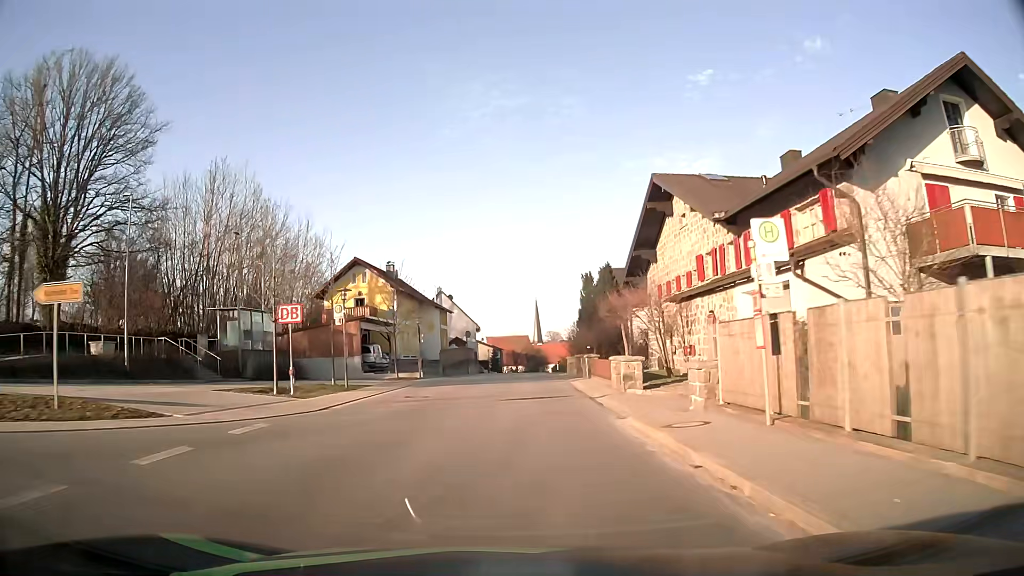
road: tertiary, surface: asphalt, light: Day
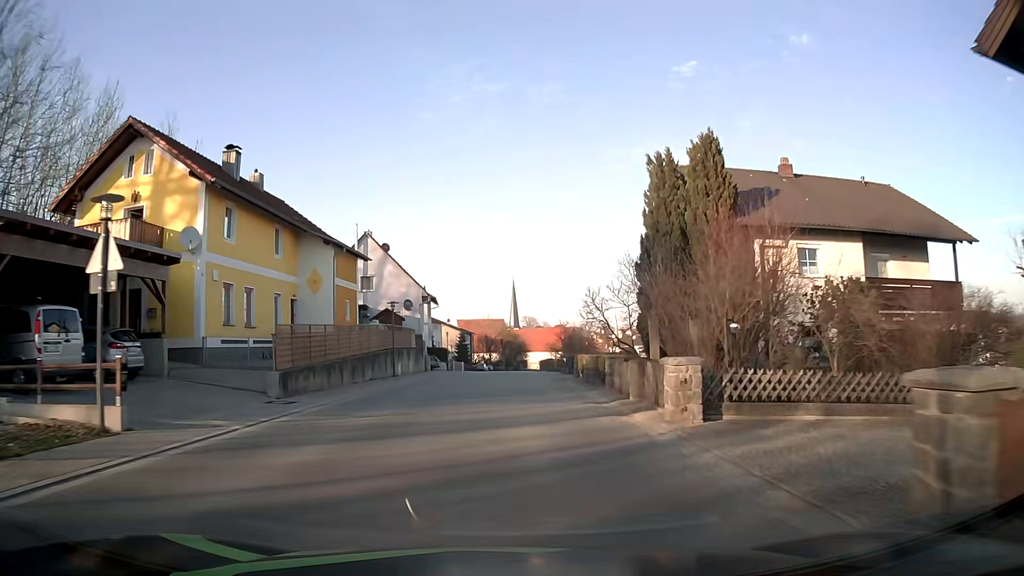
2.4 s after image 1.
(+0.6, +32.2) m; +2°
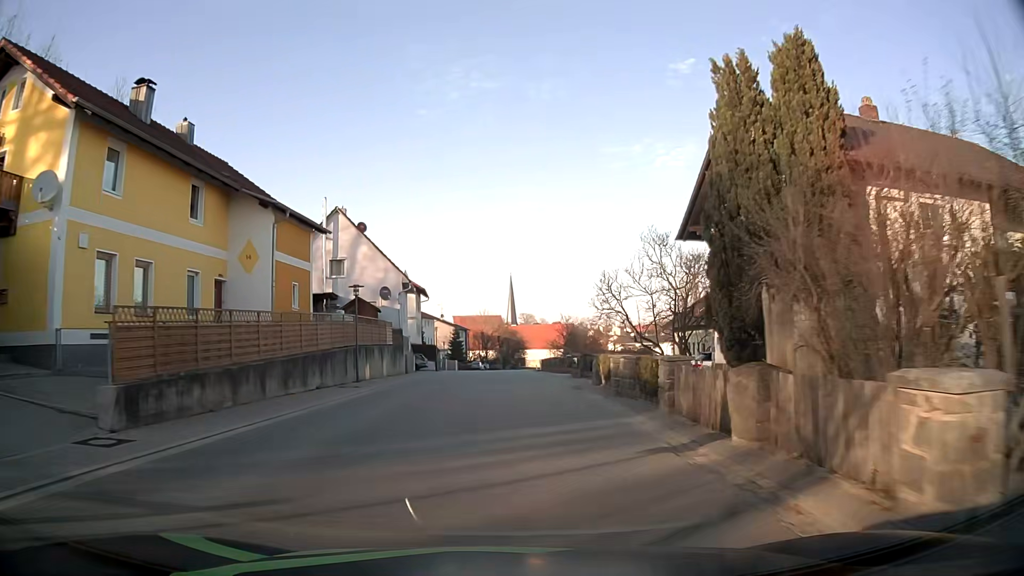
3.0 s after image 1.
(0.0, +8.0) m; 0°
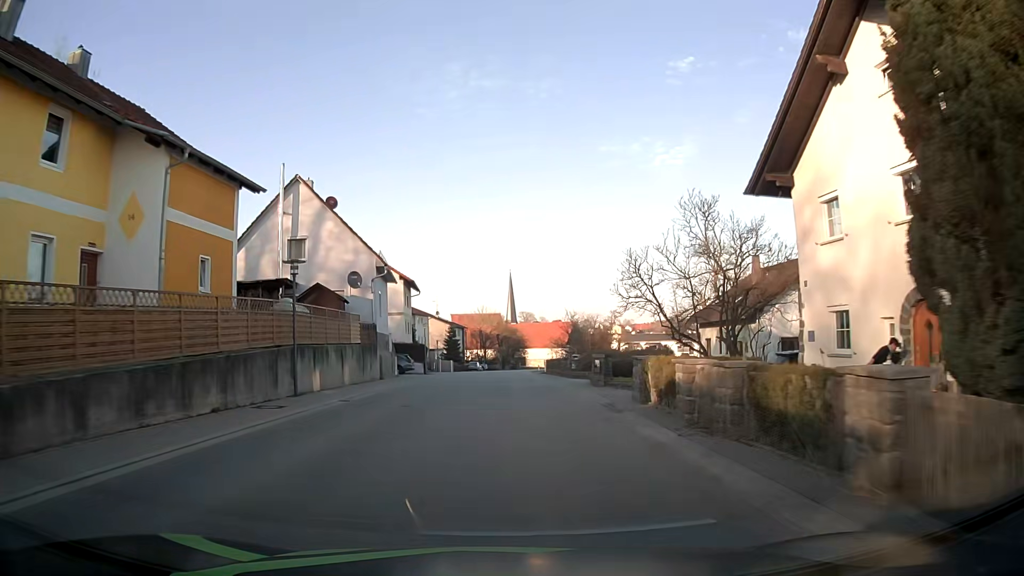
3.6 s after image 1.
(0.0, +8.0) m; 0°
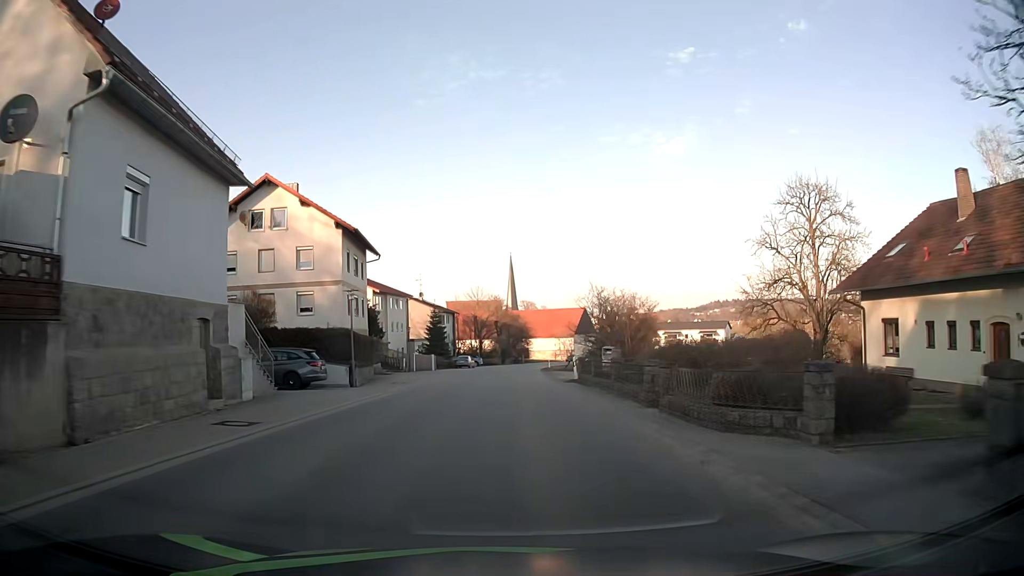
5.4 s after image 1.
(+0.1, +24.1) m; 0°
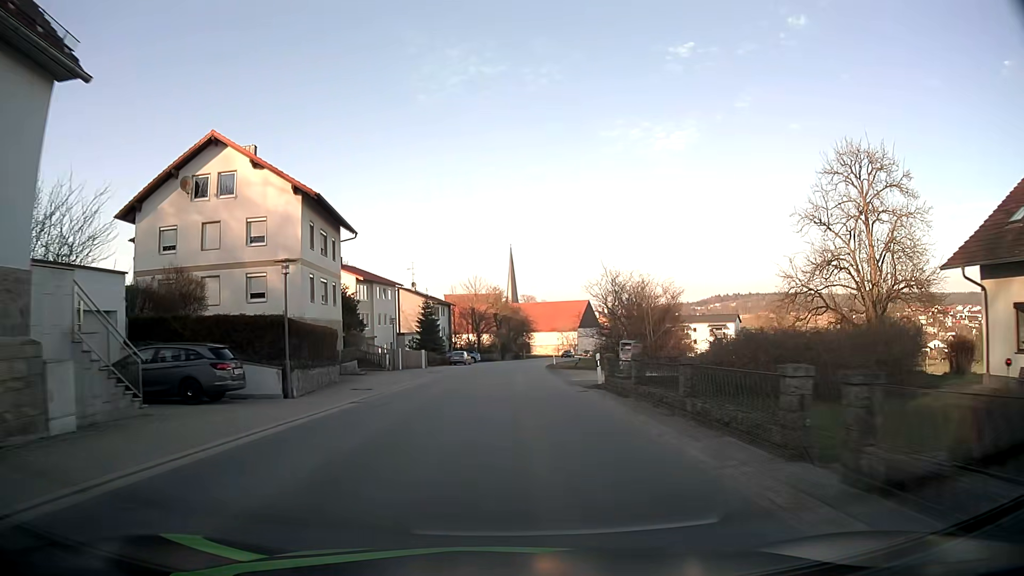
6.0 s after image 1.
(0.0, +8.1) m; 0°
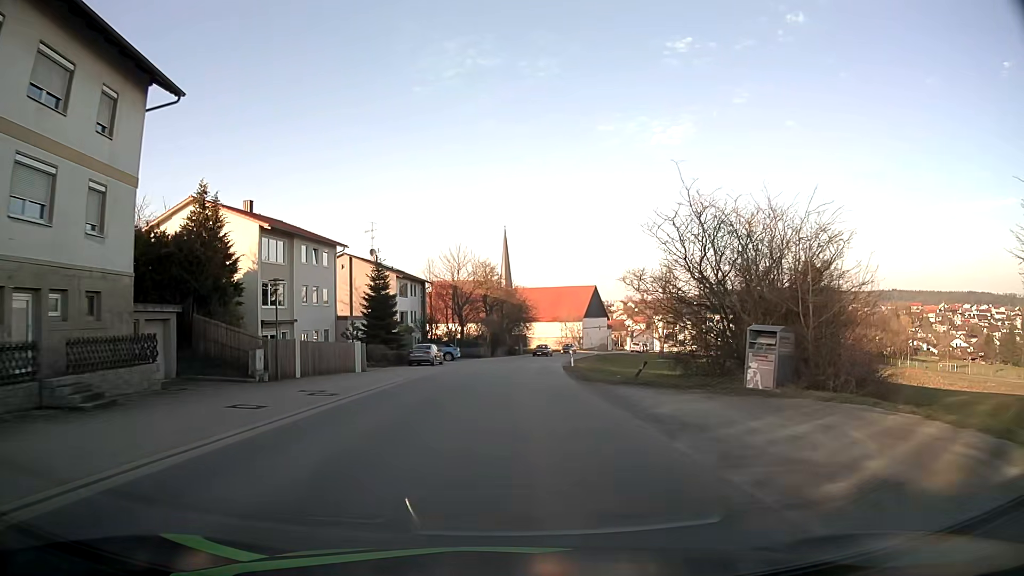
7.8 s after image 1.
(+0.1, +24.8) m; +1°
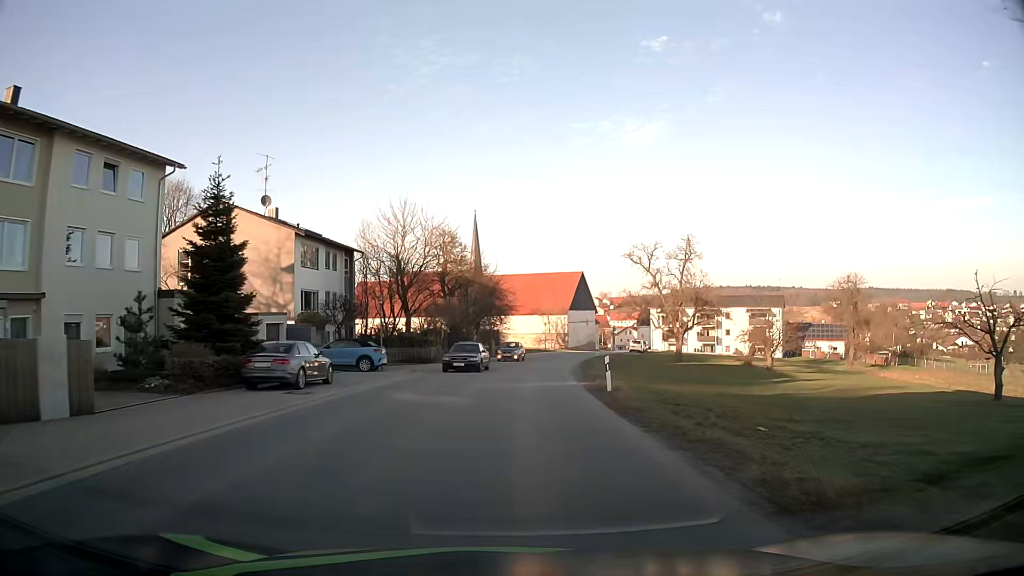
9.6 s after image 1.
(+0.3, +24.5) m; +2°
(0, +10) (0, +20) (+1, +30) (+2, +40) (+3, +50) (+5, +60) (+7, +69) (+9, +79) (+12, +89) (+15, +98) m
